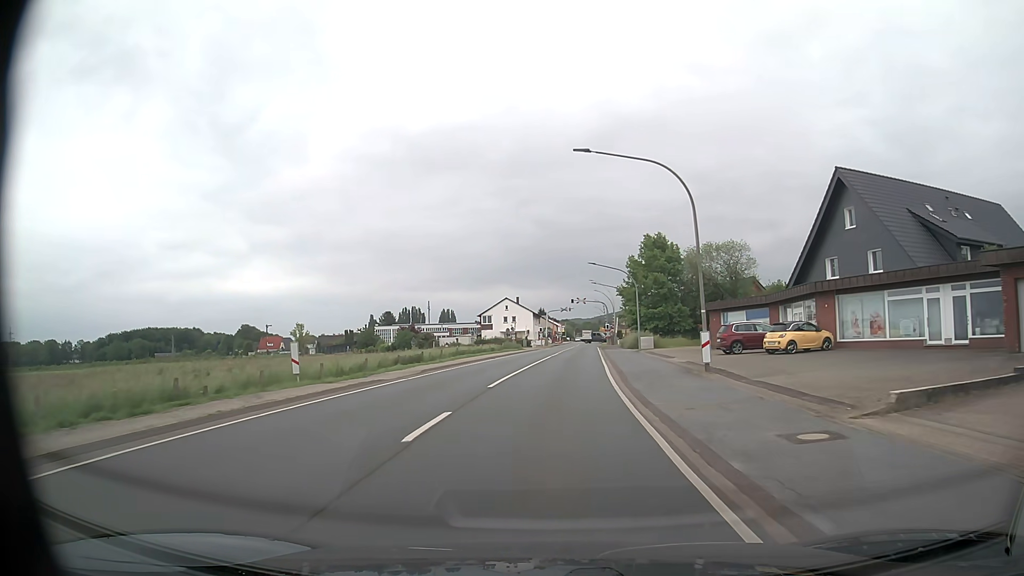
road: primary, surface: asphalt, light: Day
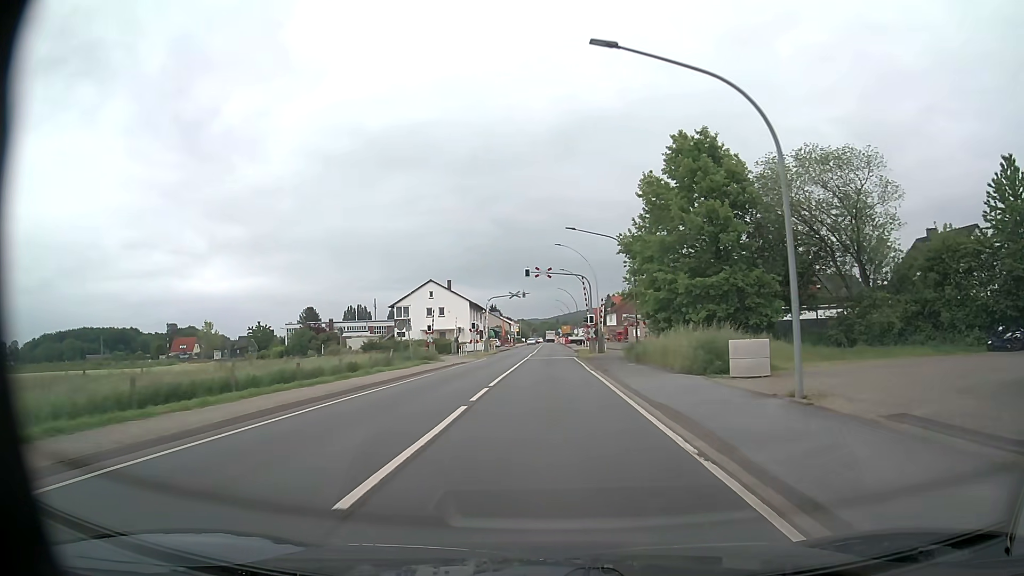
(+1.4, +40.2) m; +3°
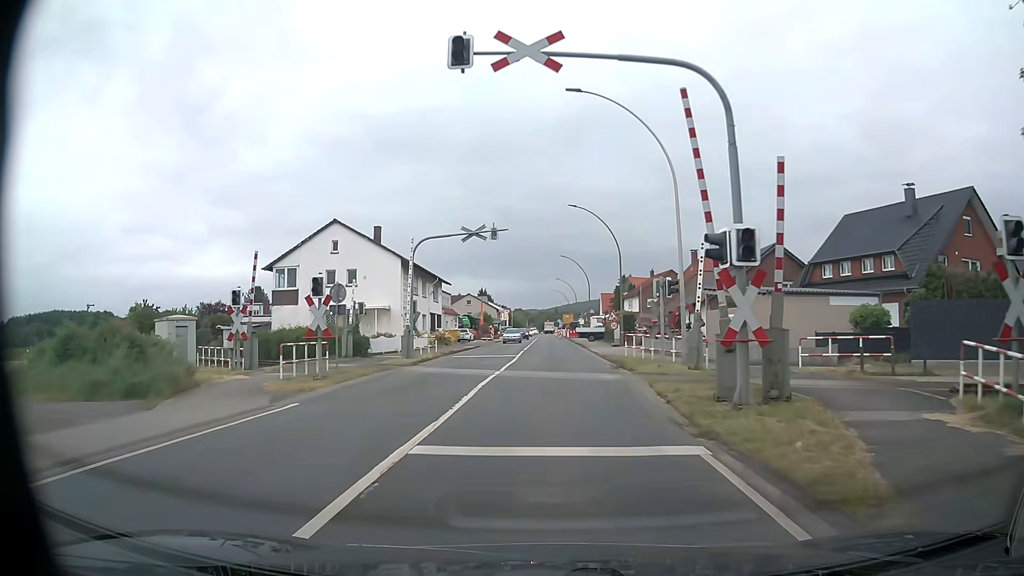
(+0.3, +38.2) m; 0°
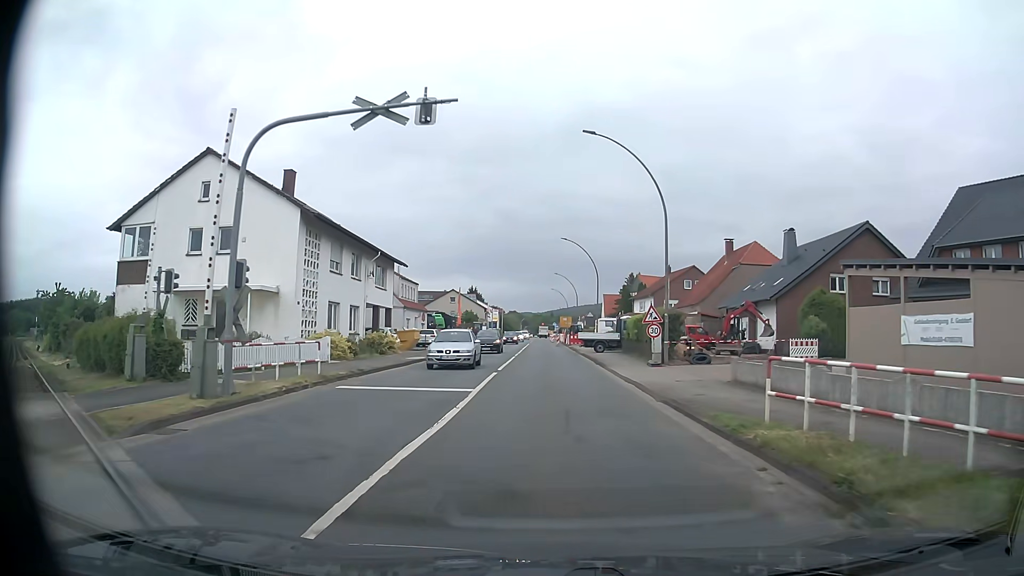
(+0.1, +18.8) m; +1°
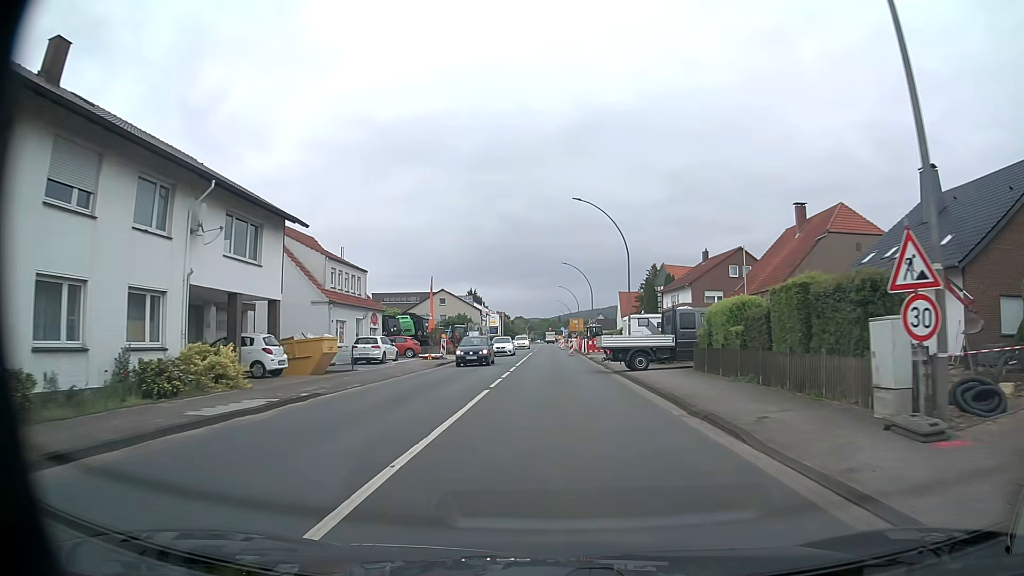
(0.0, +20.2) m; 0°
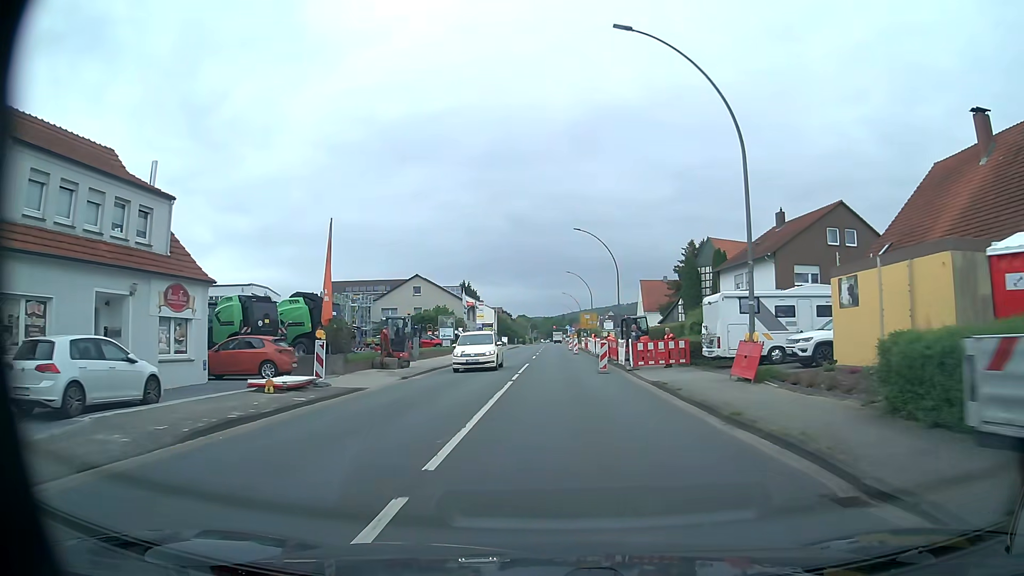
(-0.2, +24.5) m; -1°
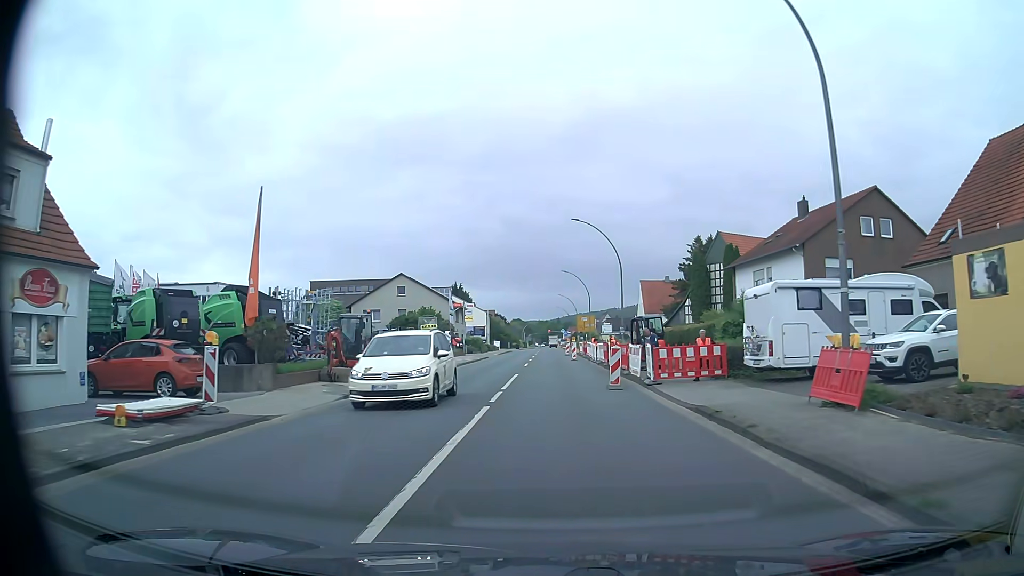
(+0.1, +6.3) m; +1°
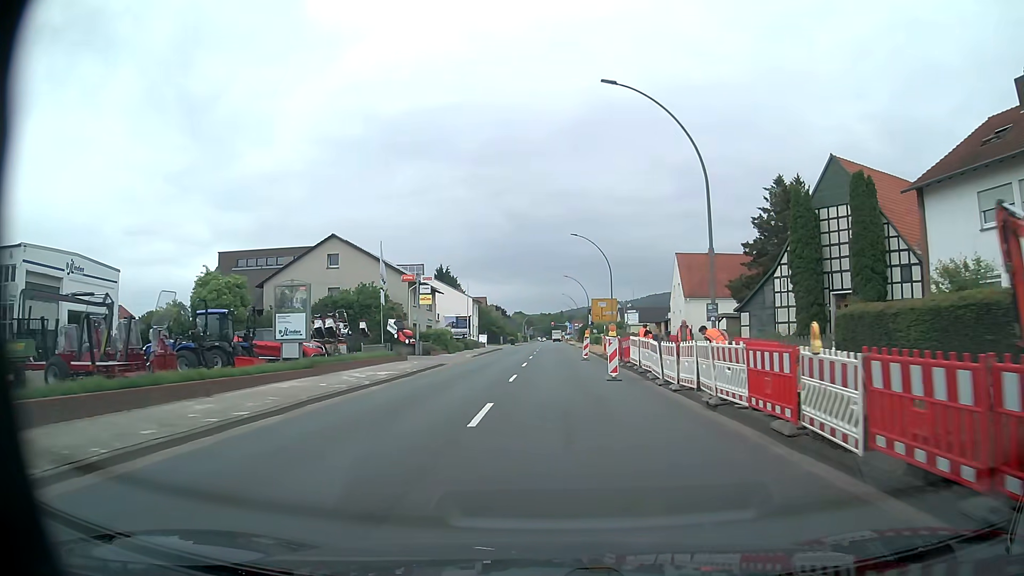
(-0.2, +26.3) m; -1°
(0, +10) (0, +20) (0, +30) (0, +40) (0, +50) (+1, +60) (+1, +70) (+1, +80) (+1, +90) (+1, +100) m
